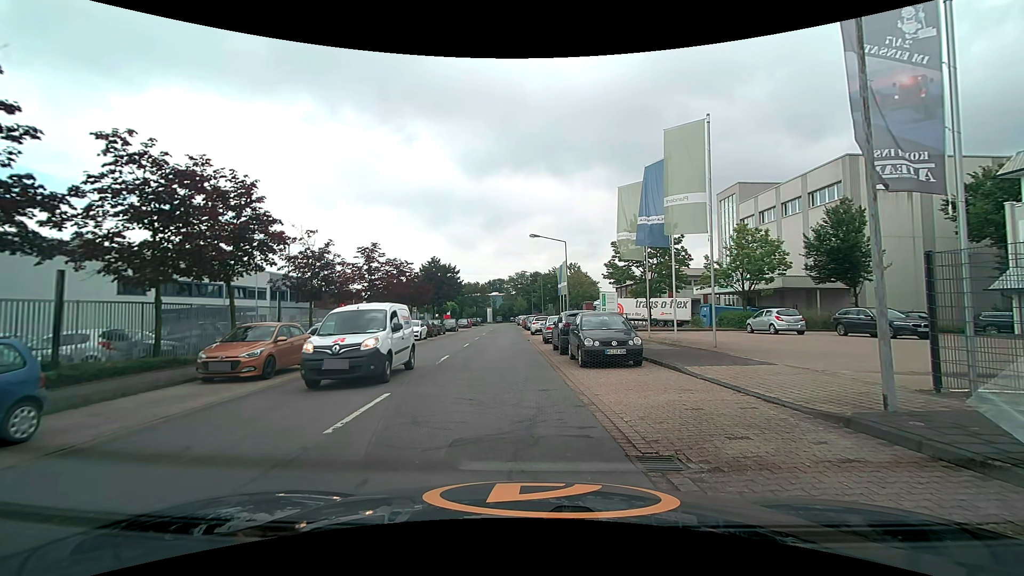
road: unclassified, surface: asphalt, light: Day
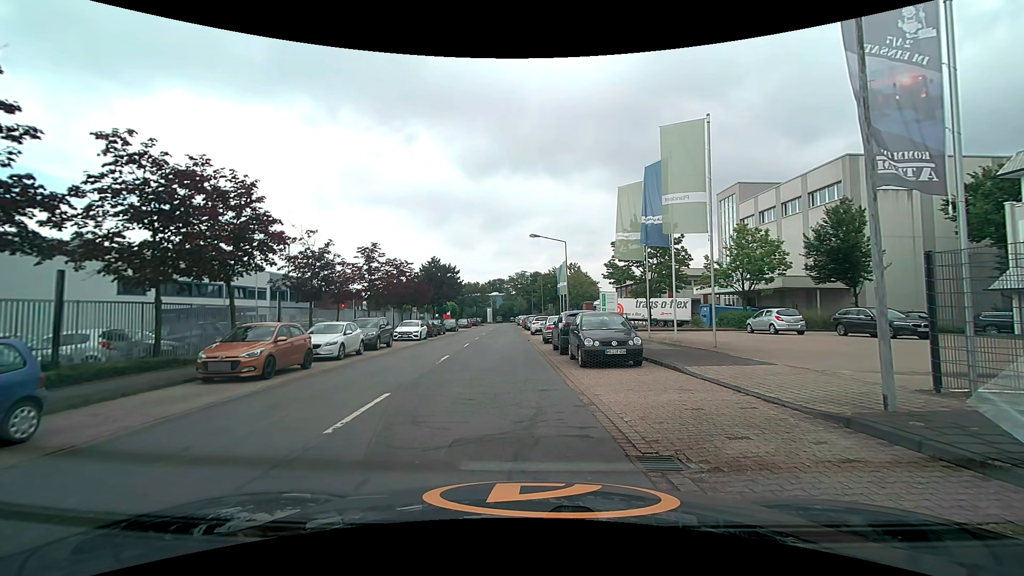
(0.0, 0.0) m; 0°
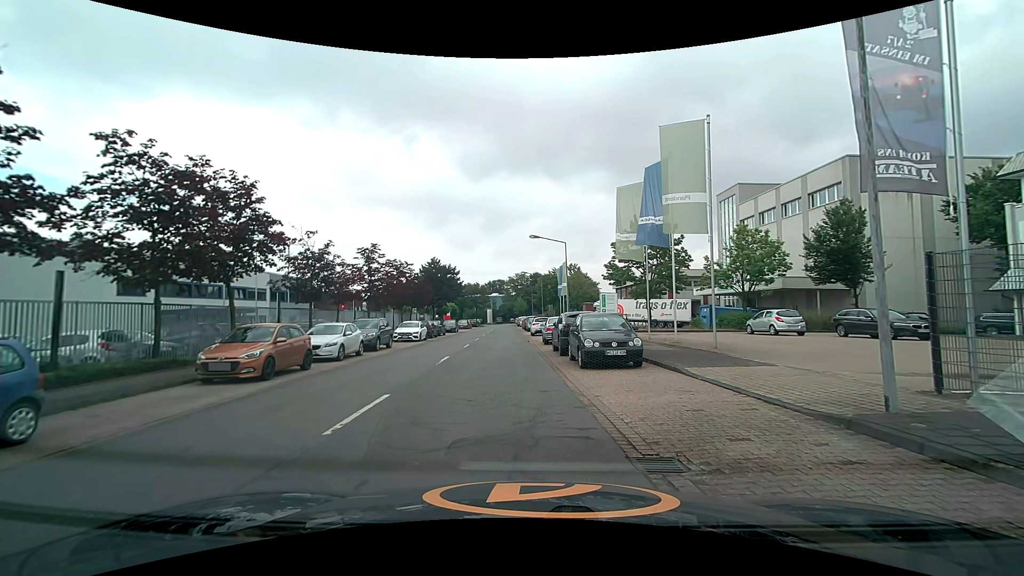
(0.0, 0.0) m; 0°
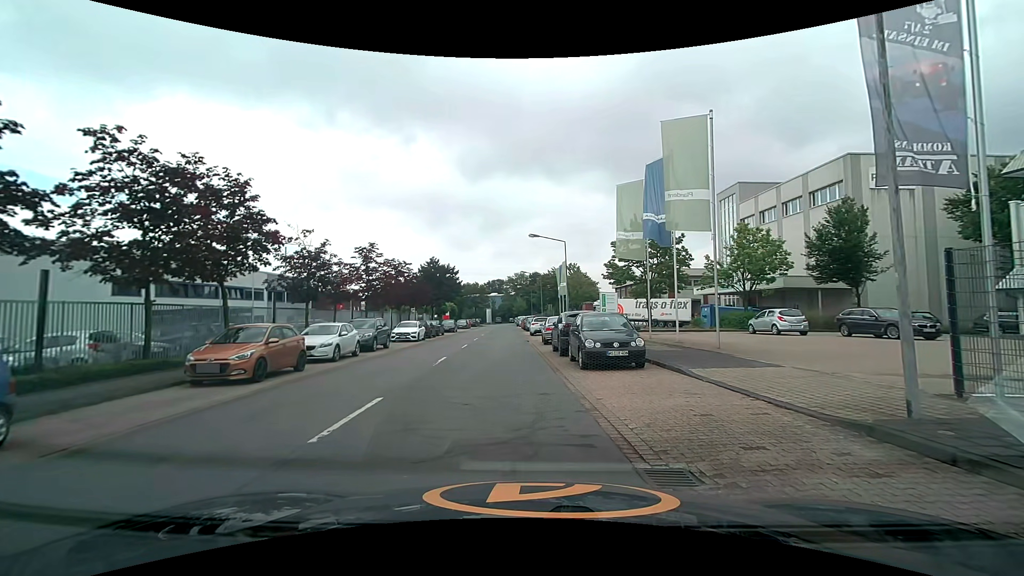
(0.0, +0.4) m; 0°
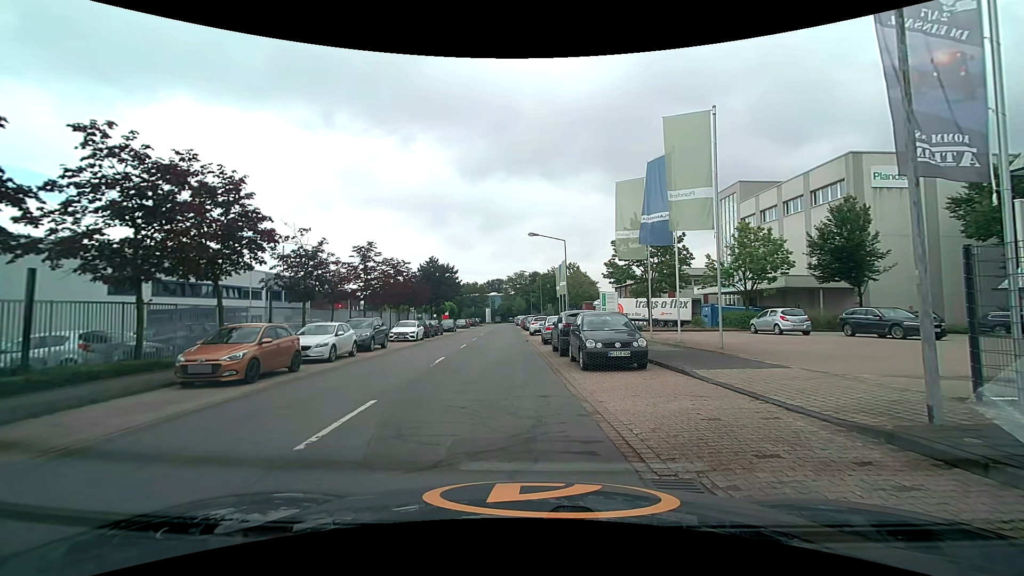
(0.0, +0.4) m; 0°
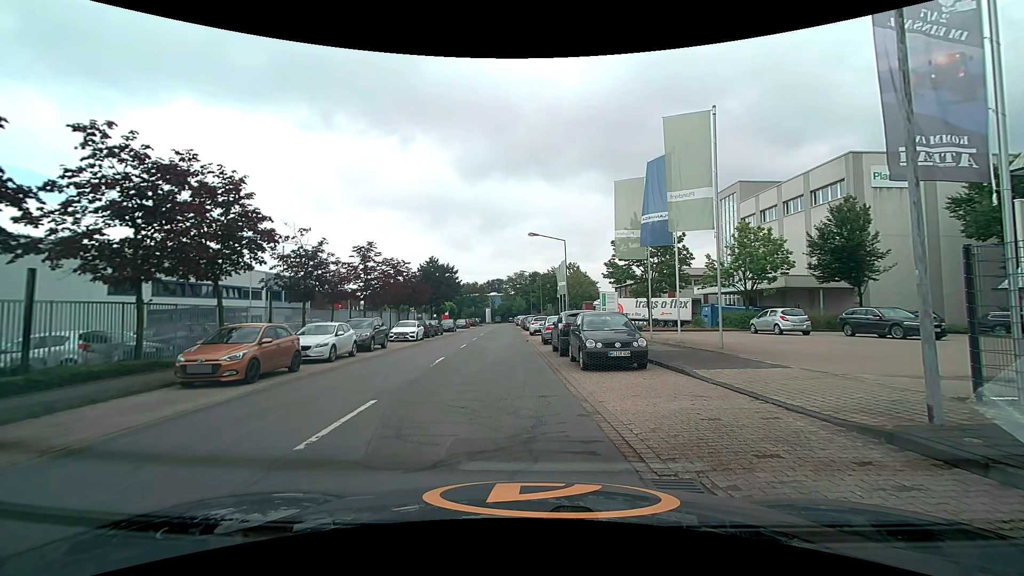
(0.0, 0.0) m; 0°
